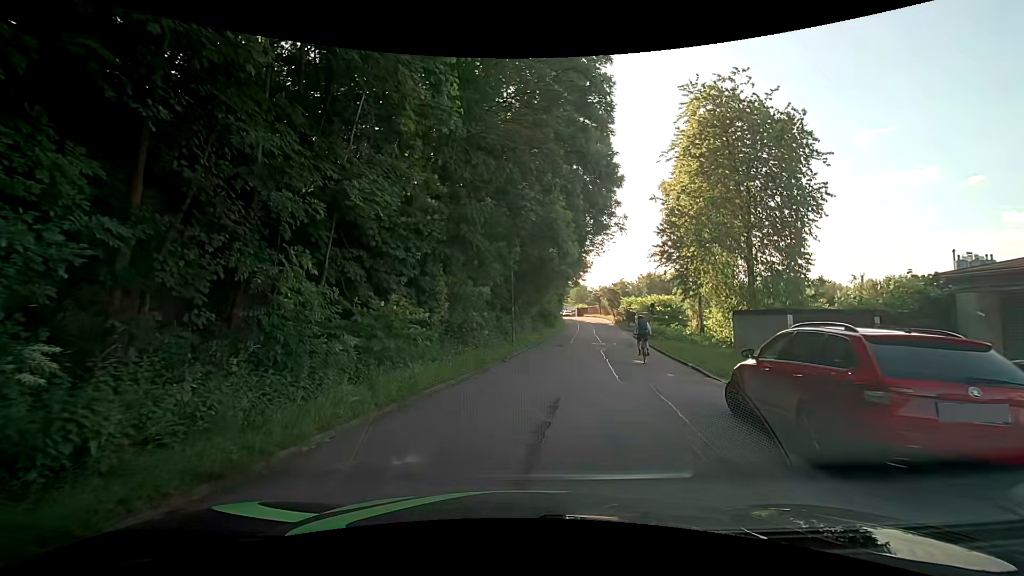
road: residential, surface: asphalt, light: Day
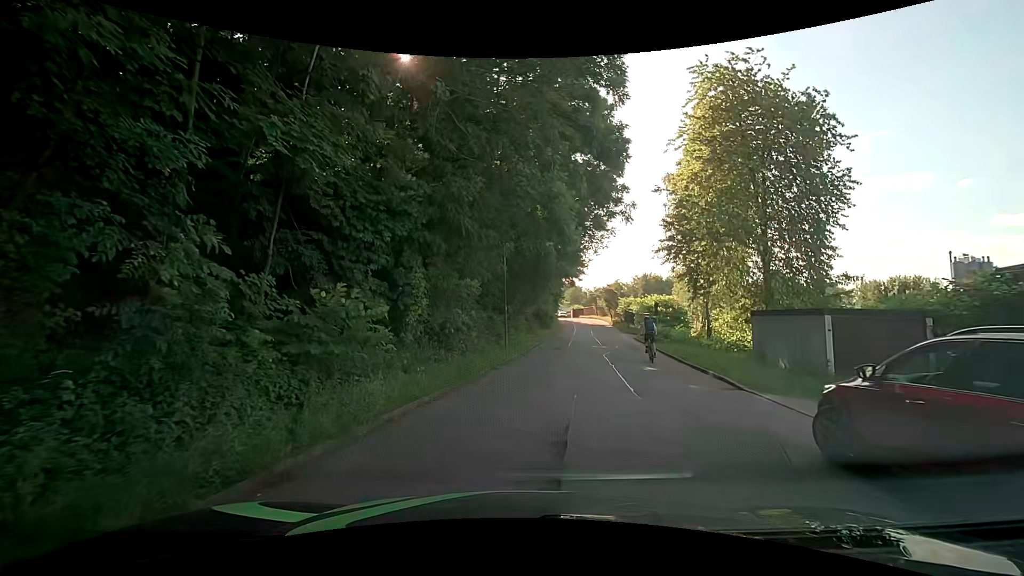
(+0.1, +2.6) m; +1°
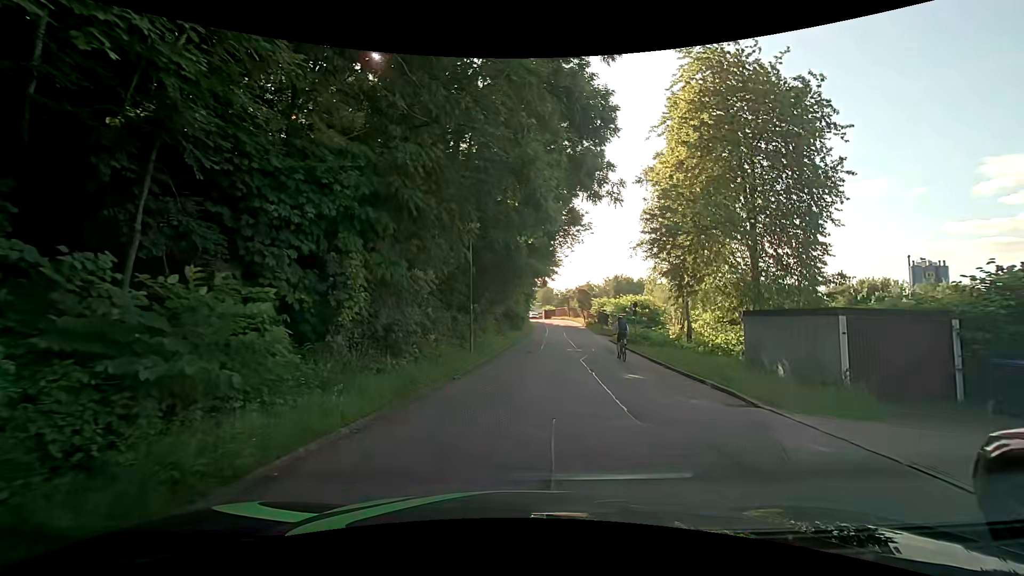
(0.0, +2.6) m; +2°
